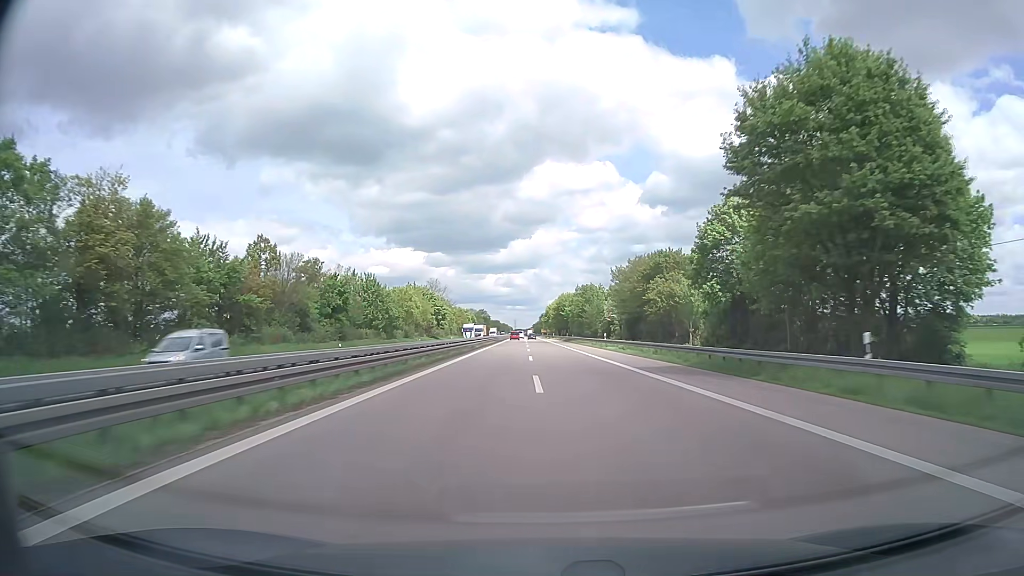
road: trunk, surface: asphalt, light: Day
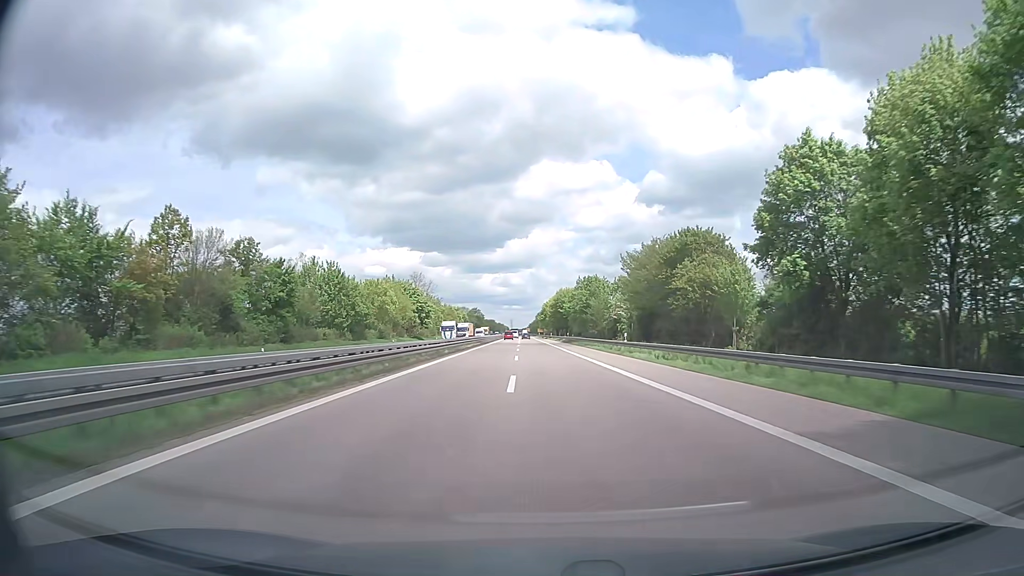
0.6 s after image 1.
(0.0, +17.8) m; 0°
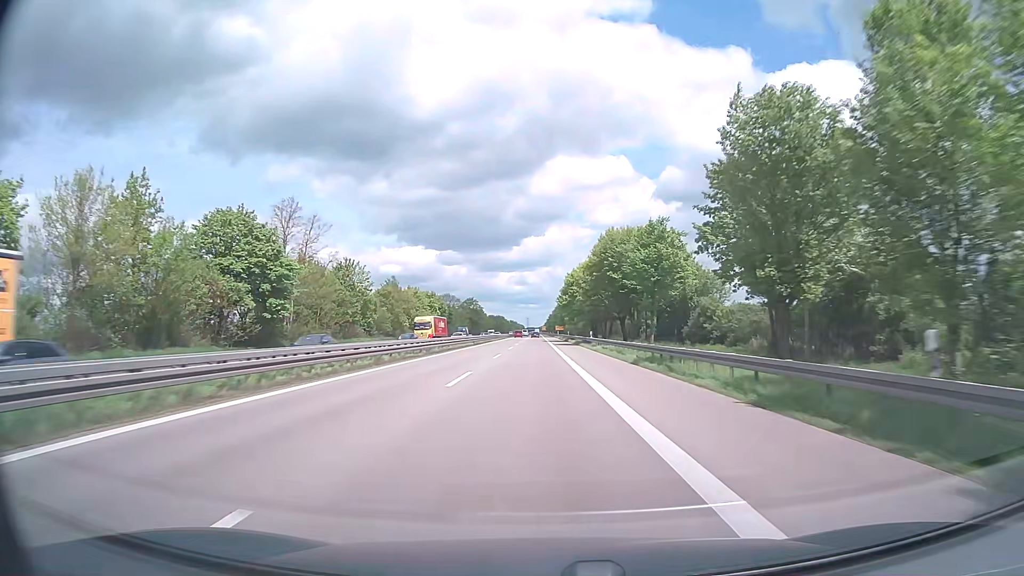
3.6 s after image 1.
(-0.8, +88.5) m; -1°
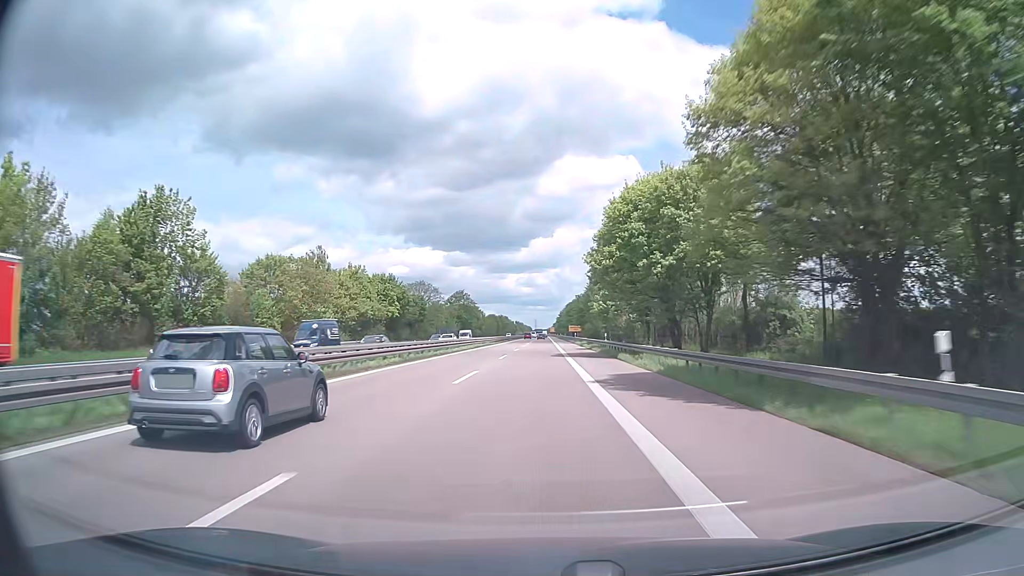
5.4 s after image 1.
(-0.5, +52.5) m; -1°
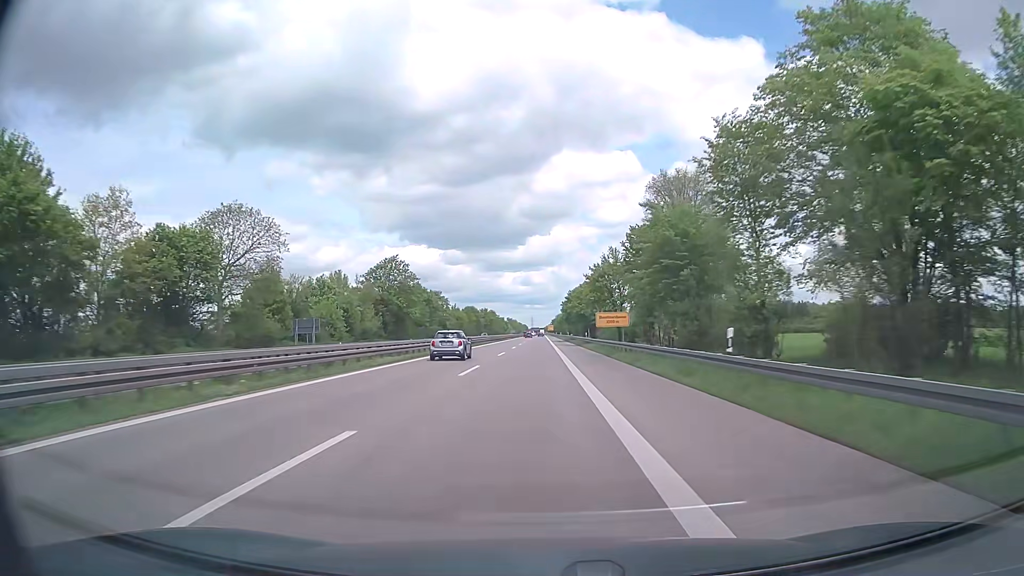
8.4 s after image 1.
(+0.5, +87.1) m; 0°
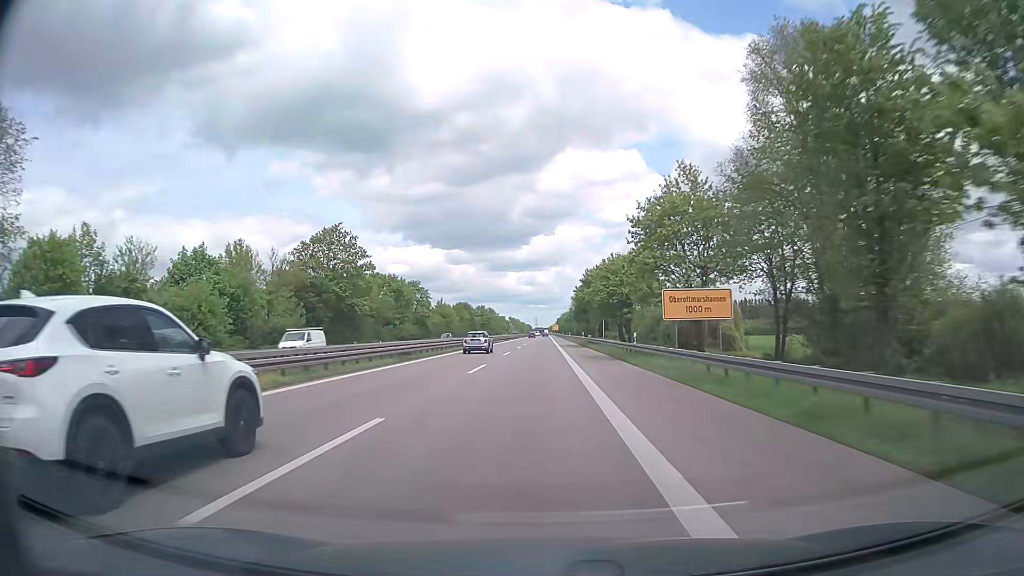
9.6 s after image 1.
(-0.2, +34.6) m; 0°
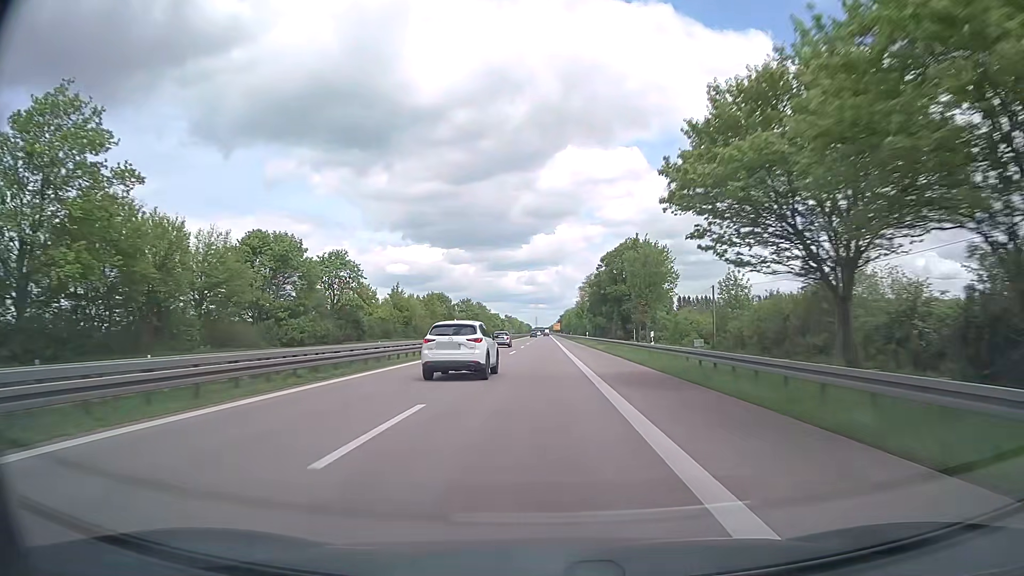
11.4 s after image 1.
(-0.2, +51.9) m; 0°
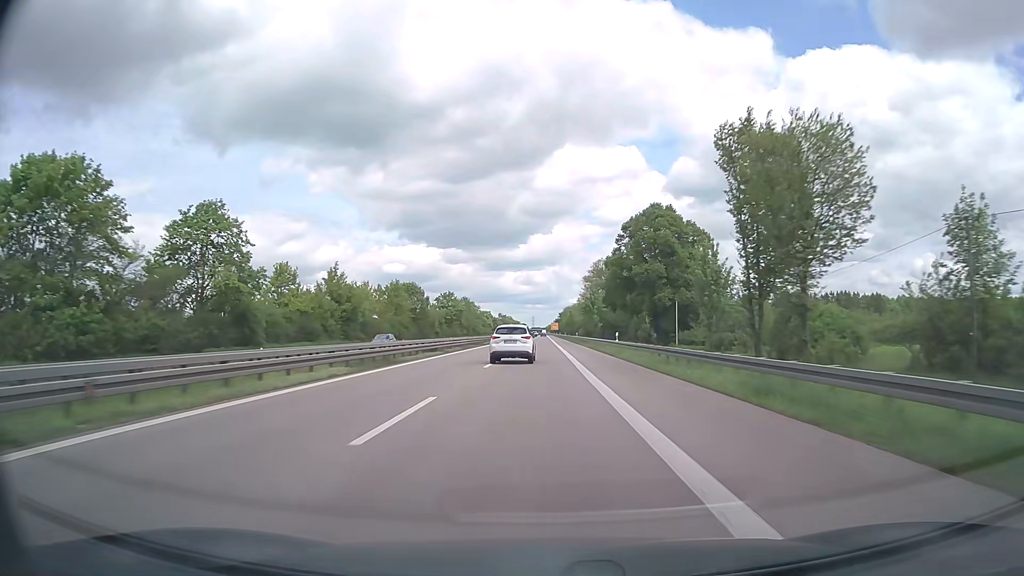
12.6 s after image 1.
(+0.1, +34.6) m; 0°
(0, +10) (0, +20) (0, +30) (0, +40) (0, +50) (0, +60) (0, +70) (0, +80) (0, +90) (0, +100) m
